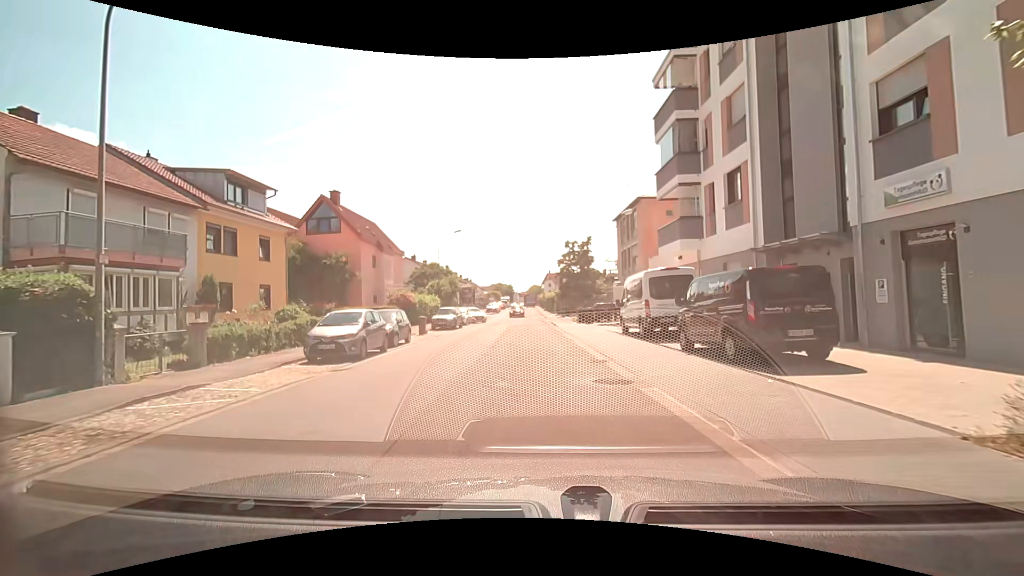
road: residential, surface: asphalt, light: Day
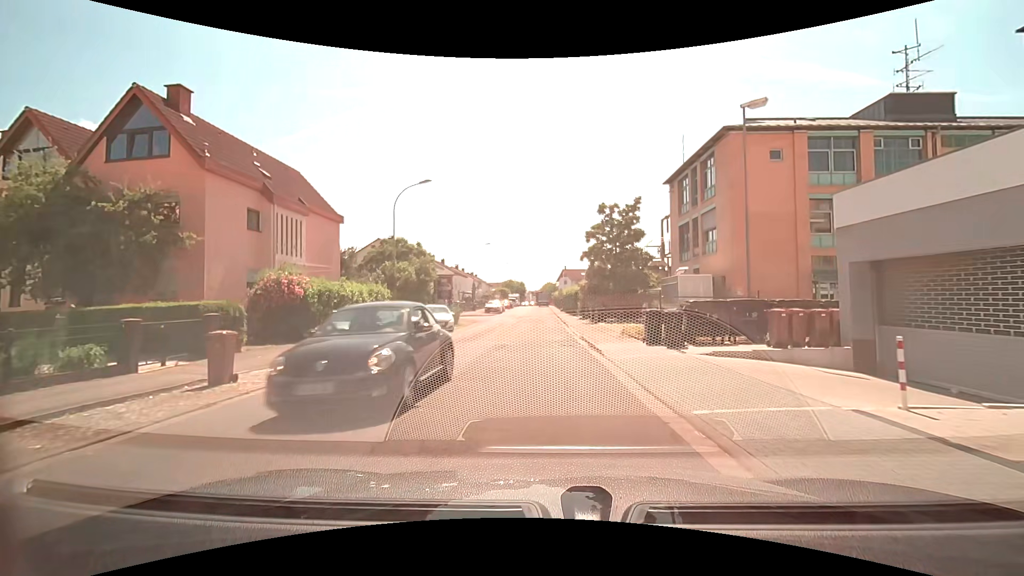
(-0.2, +19.8) m; -2°
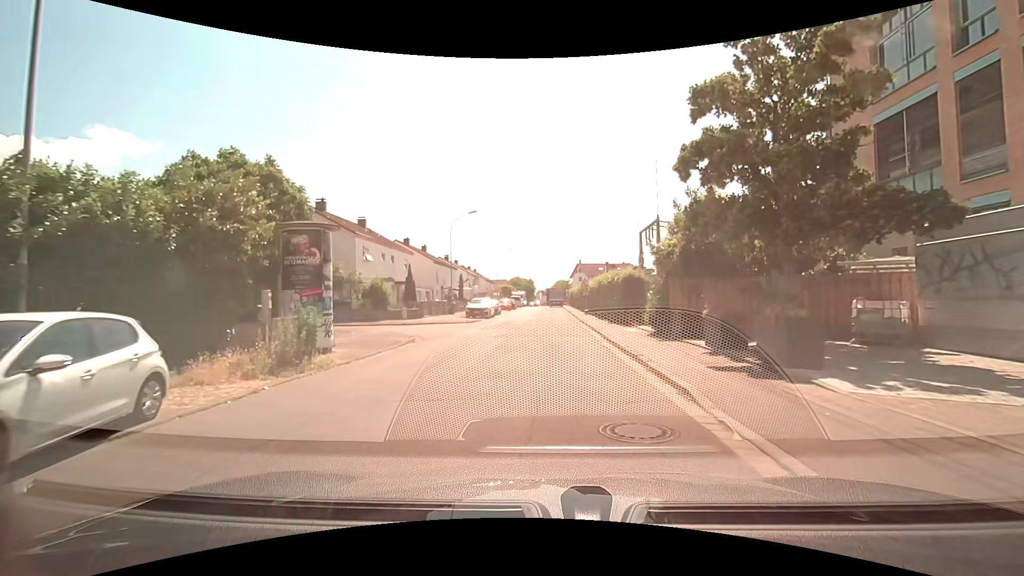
(+0.2, +23.2) m; 0°
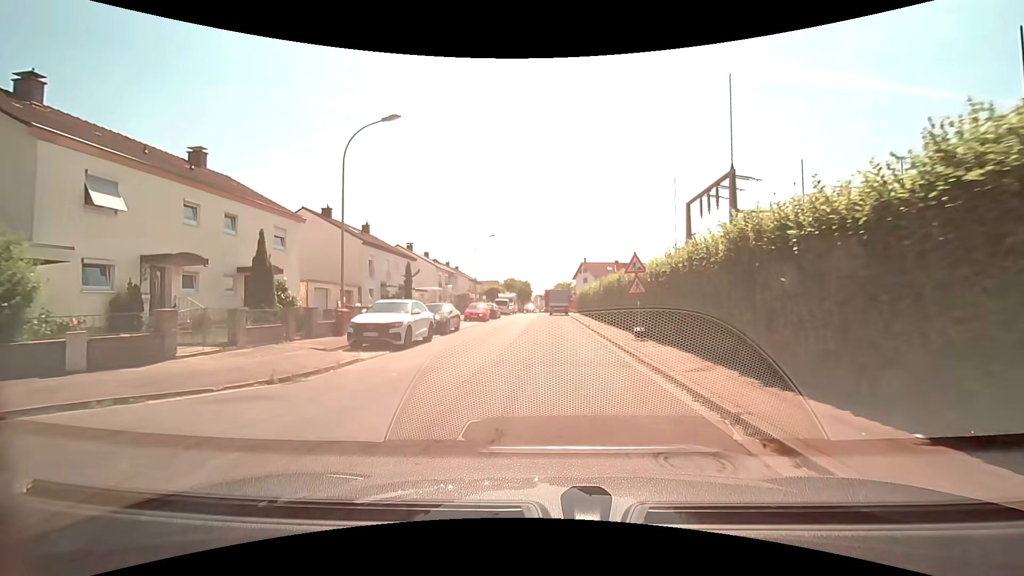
(+0.3, +23.7) m; +1°
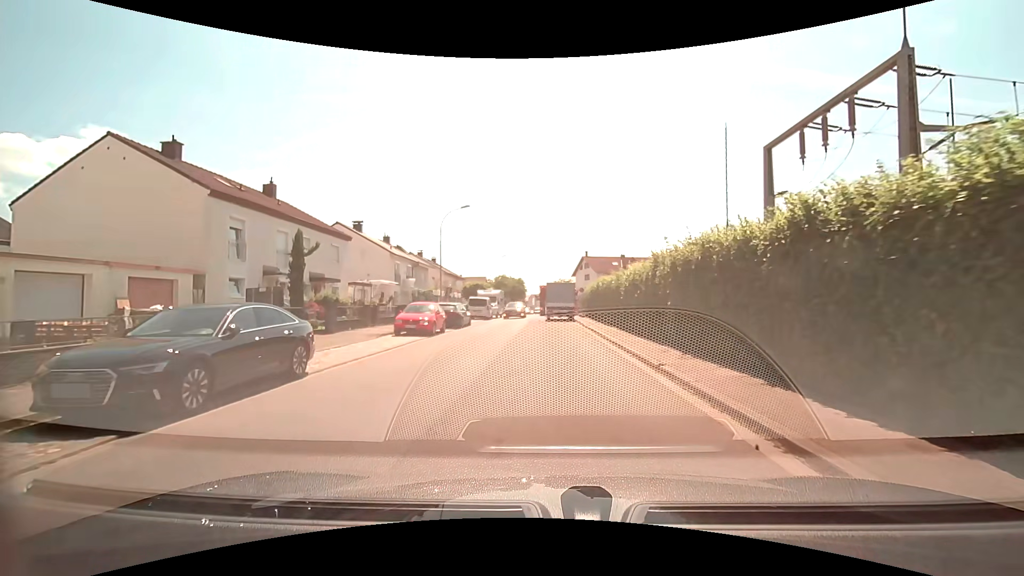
(0.0, +17.1) m; +1°
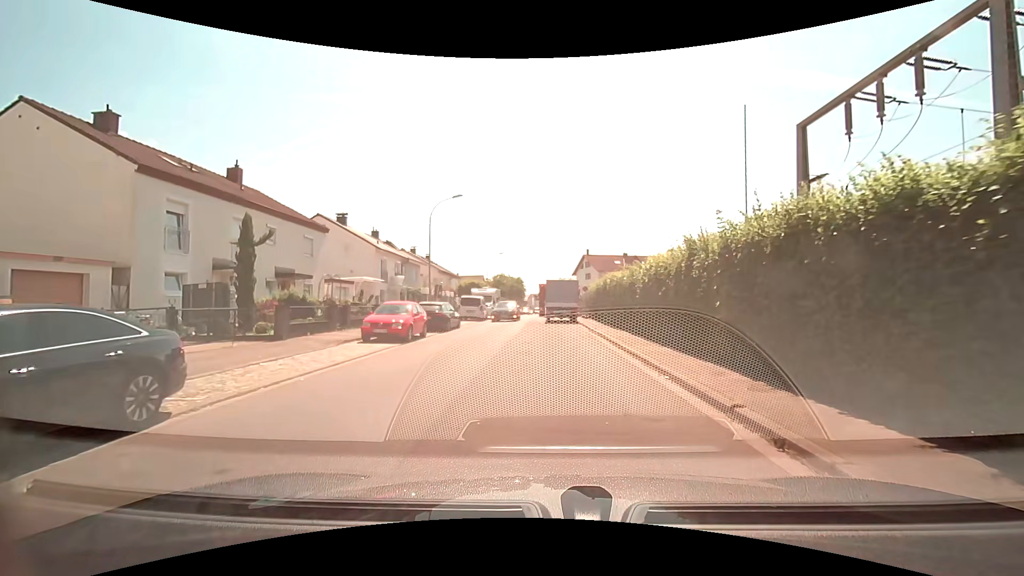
(-0.1, +3.8) m; -1°
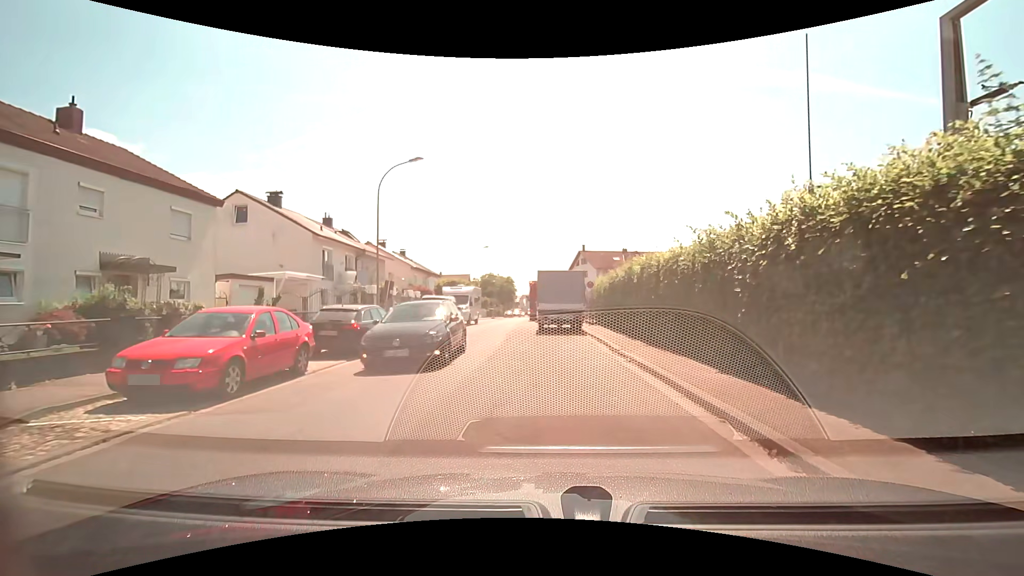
(+0.1, +9.8) m; +1°
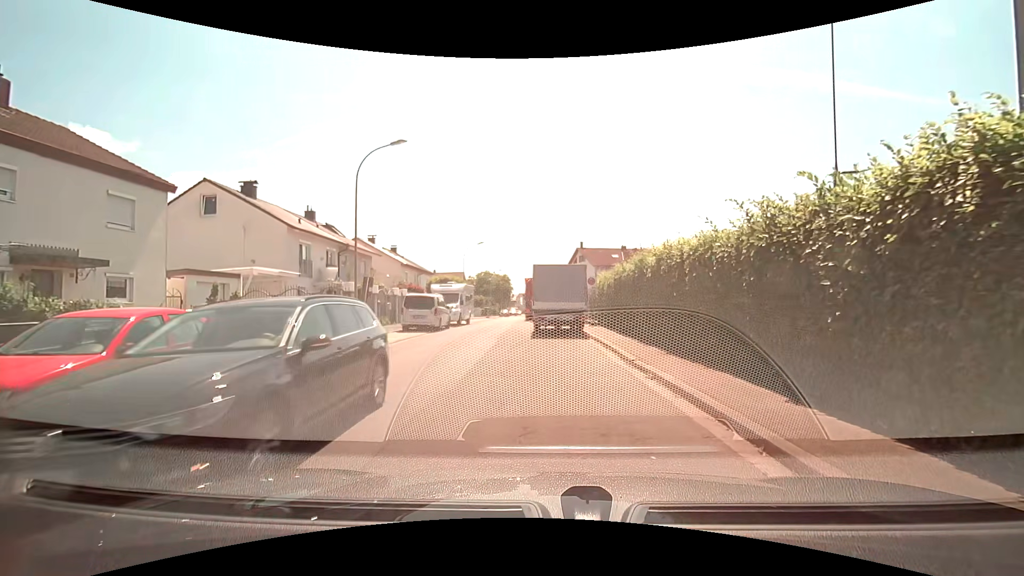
(0.0, +2.6) m; 0°
(0, +10) (-2, +20) (-3, +30) (-4, +40) (-4, +50) (-4, +60) (-4, +70) (-3, +80) (-3, +90) (-2, +100) m
